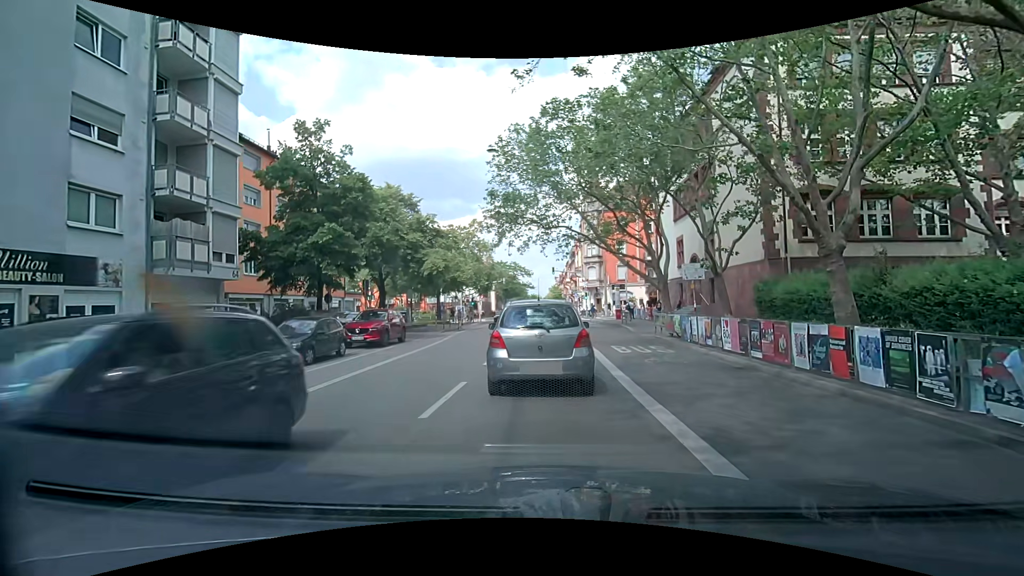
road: secondary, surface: asphalt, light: Day
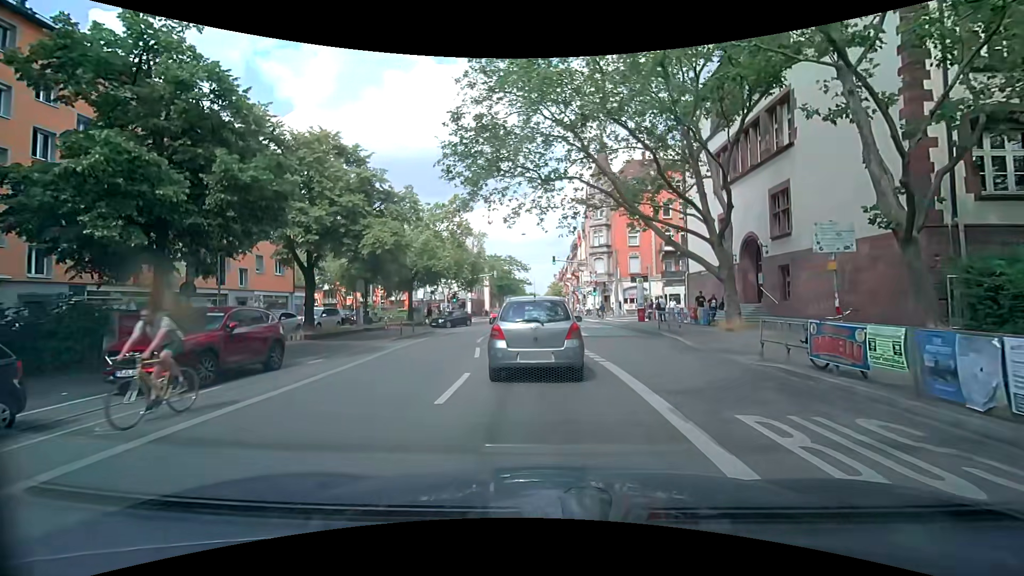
(-0.1, +11.6) m; -1°
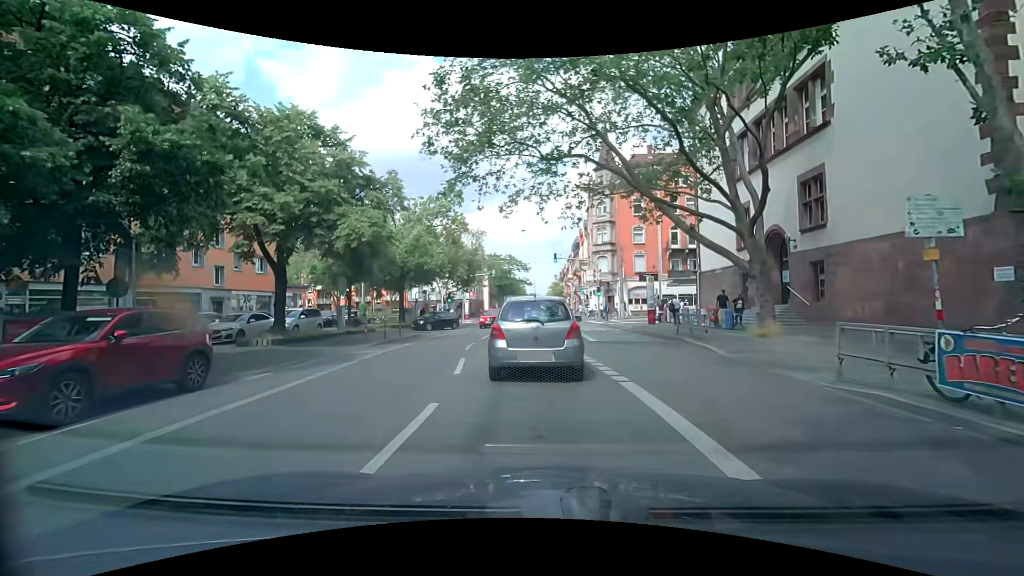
(0.0, +3.0) m; +1°
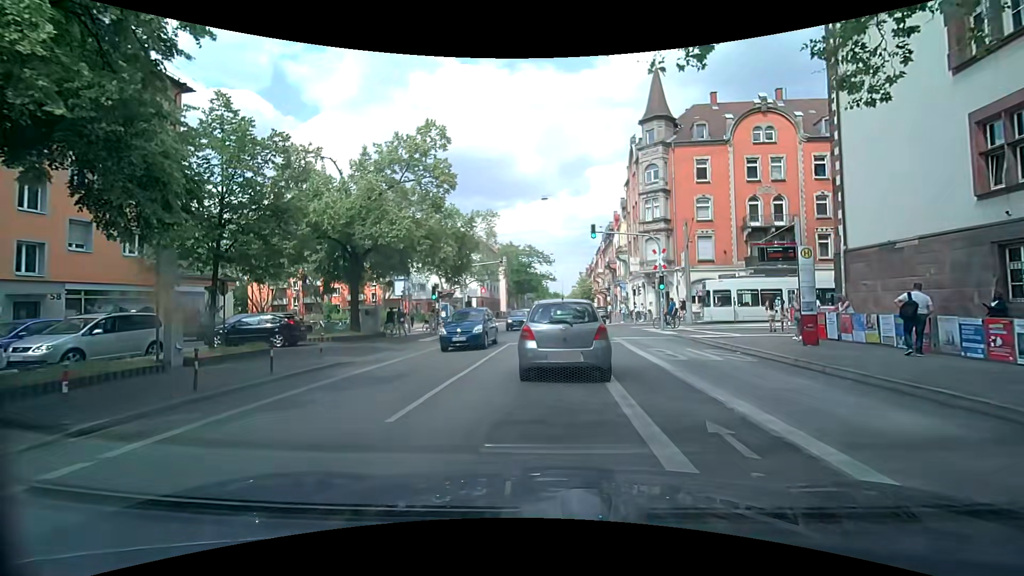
(-0.4, +15.6) m; -2°
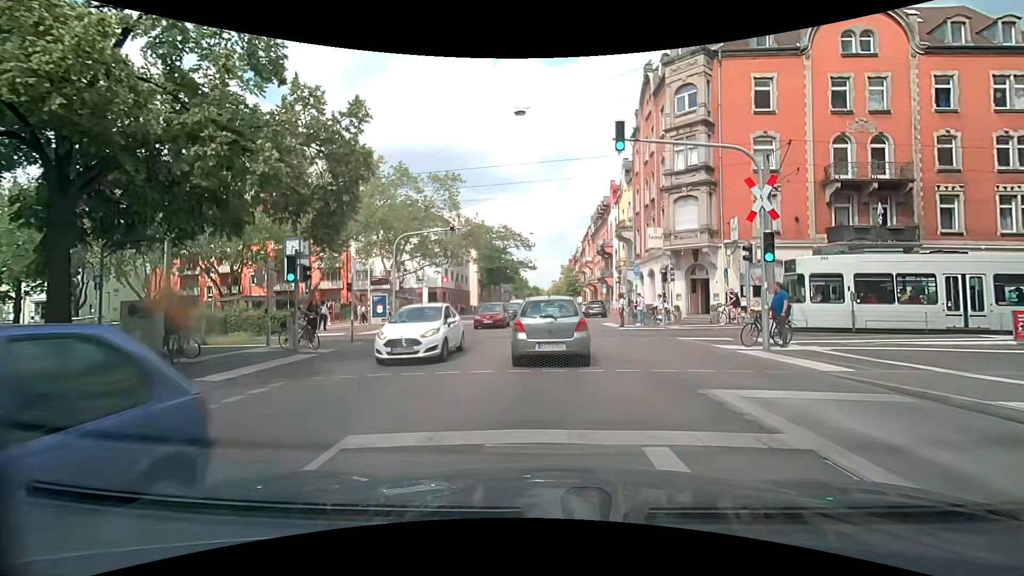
(+0.1, +15.9) m; +2°
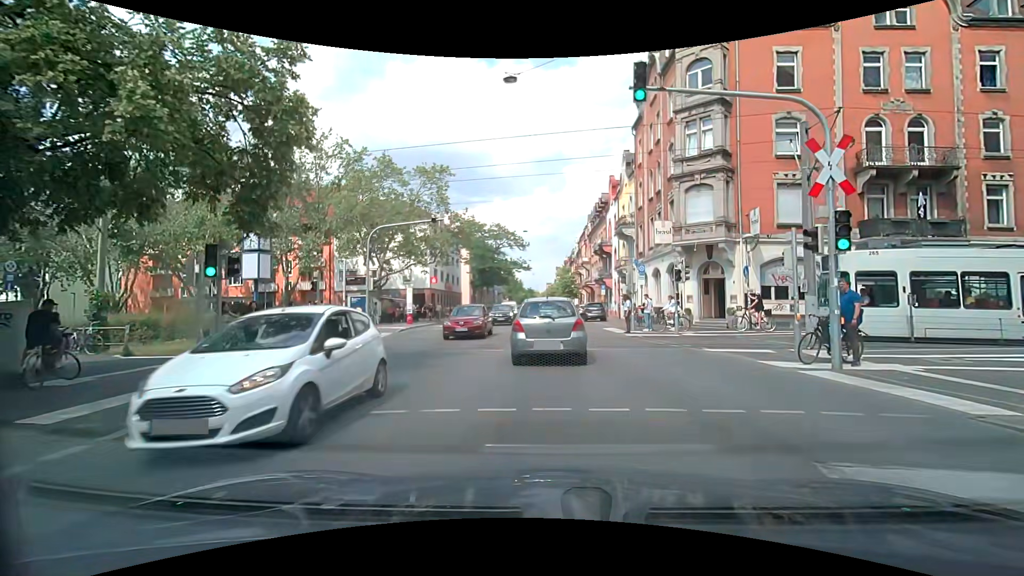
(0.0, +3.5) m; -1°
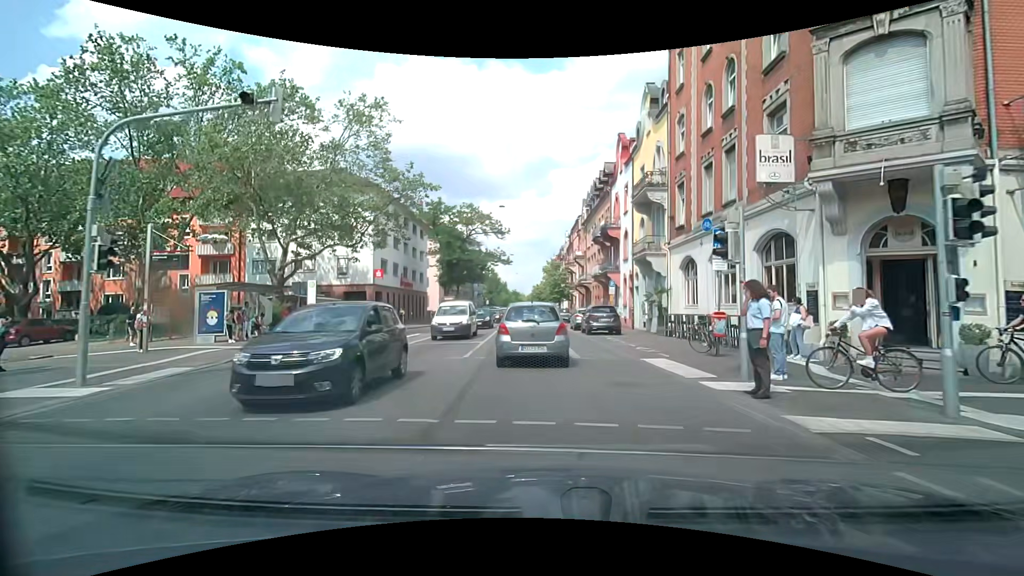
(+0.5, +15.1) m; +2°
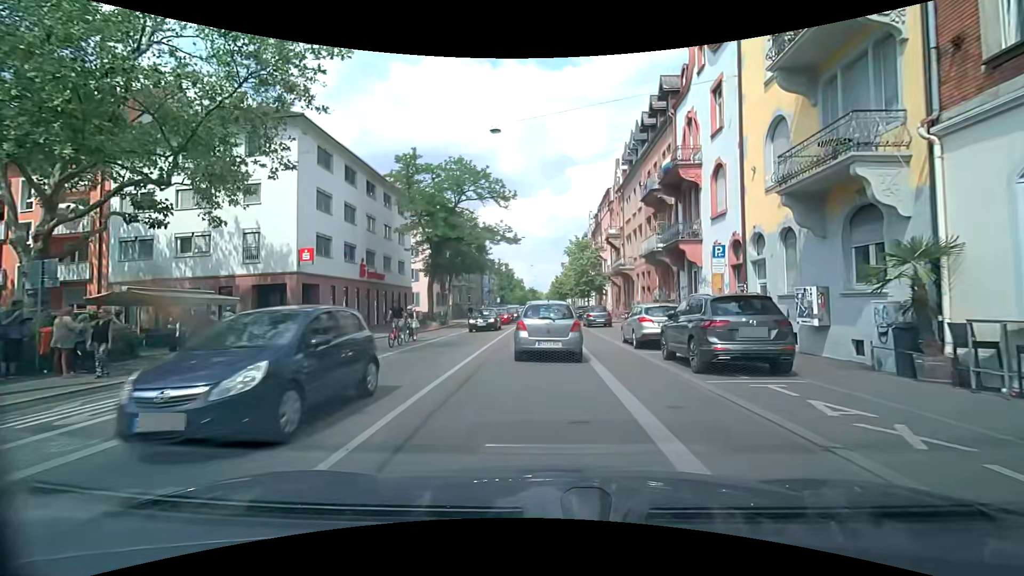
(-0.1, +16.7) m; -1°
(0, +10) (0, +20) (0, +30) (0, +40) (0, +50) (0, +60) (-1, +70) (-1, +80) (-1, +90) (-1, +100) m
